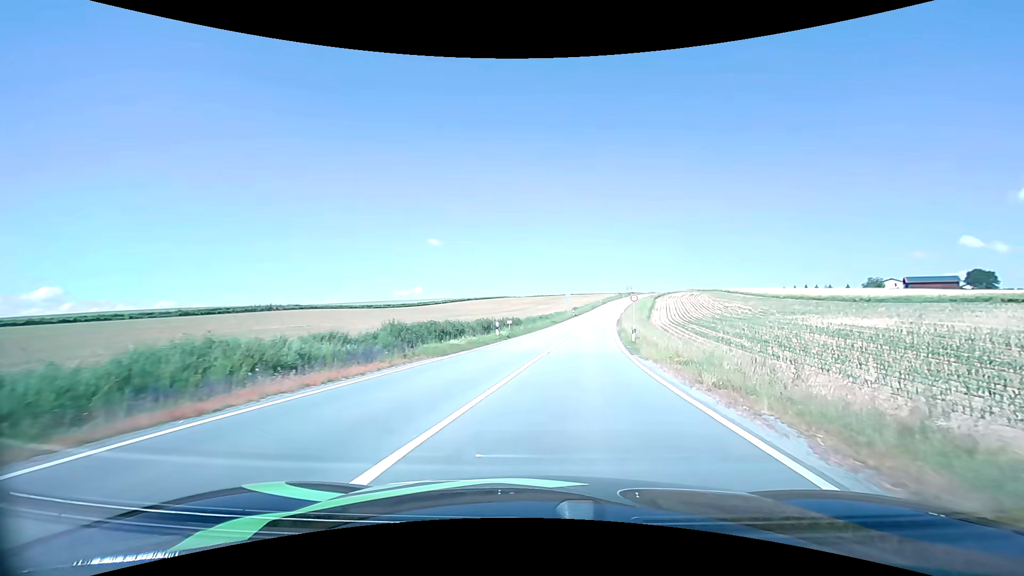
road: tertiary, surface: asphalt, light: Day
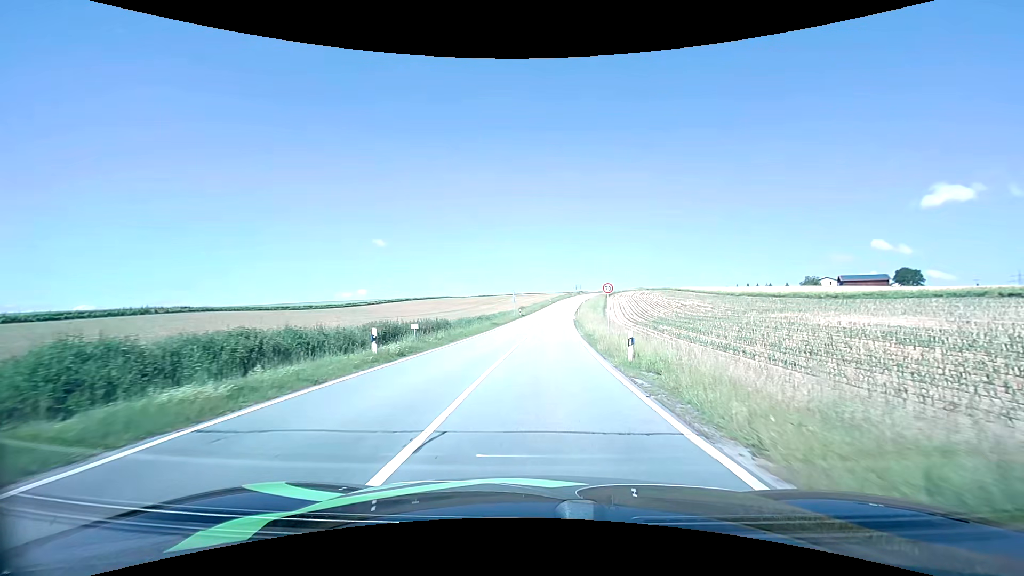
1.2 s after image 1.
(+0.9, +13.9) m; +6°
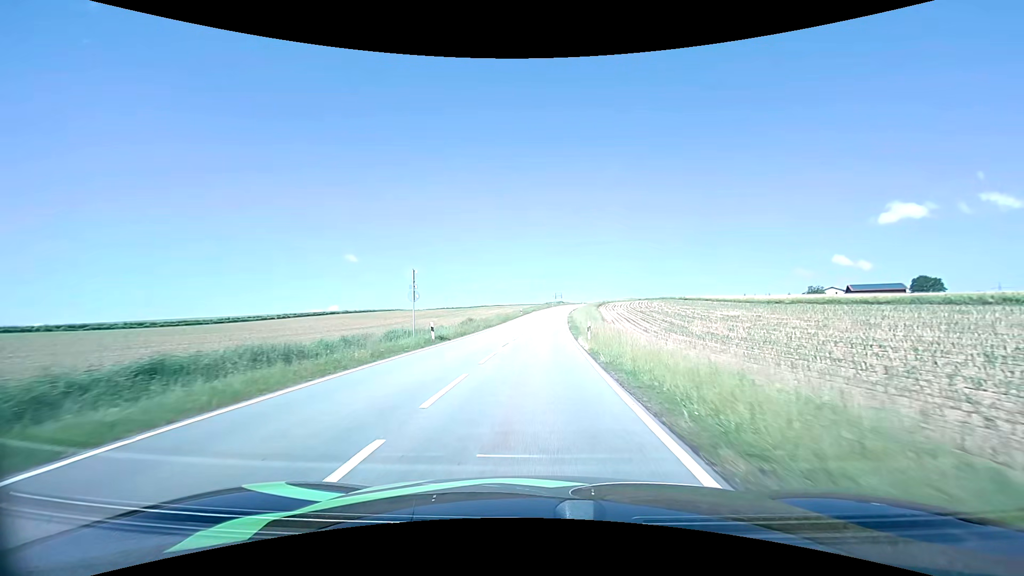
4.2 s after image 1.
(+1.3, +42.6) m; +3°
(0, +10) (0, +20) (0, +30) (+1, +40) (+1, +50) (+2, +60) (+2, +70) (+3, +80) (+4, +90) (+5, +100) m
